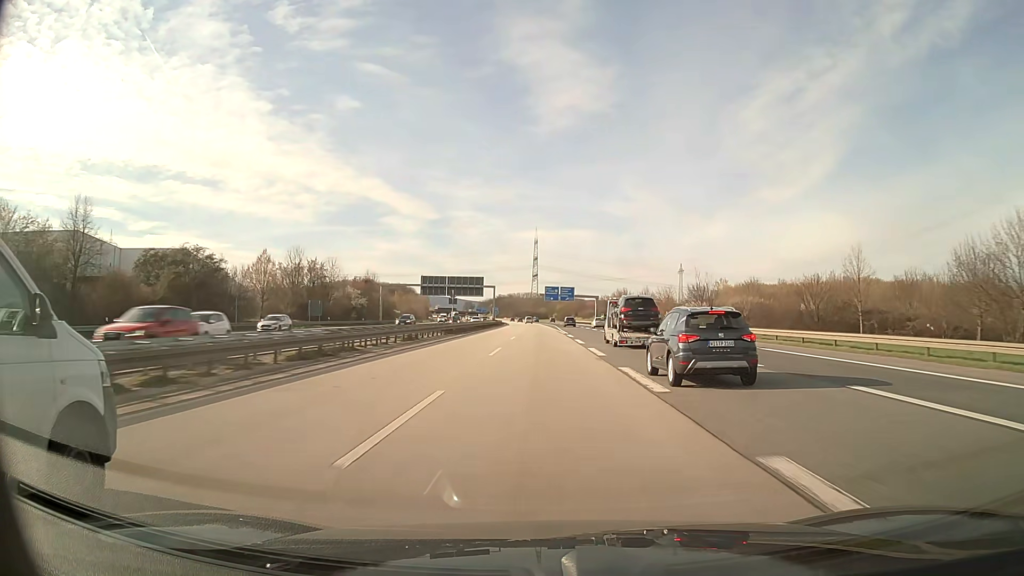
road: motorway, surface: asphalt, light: Day
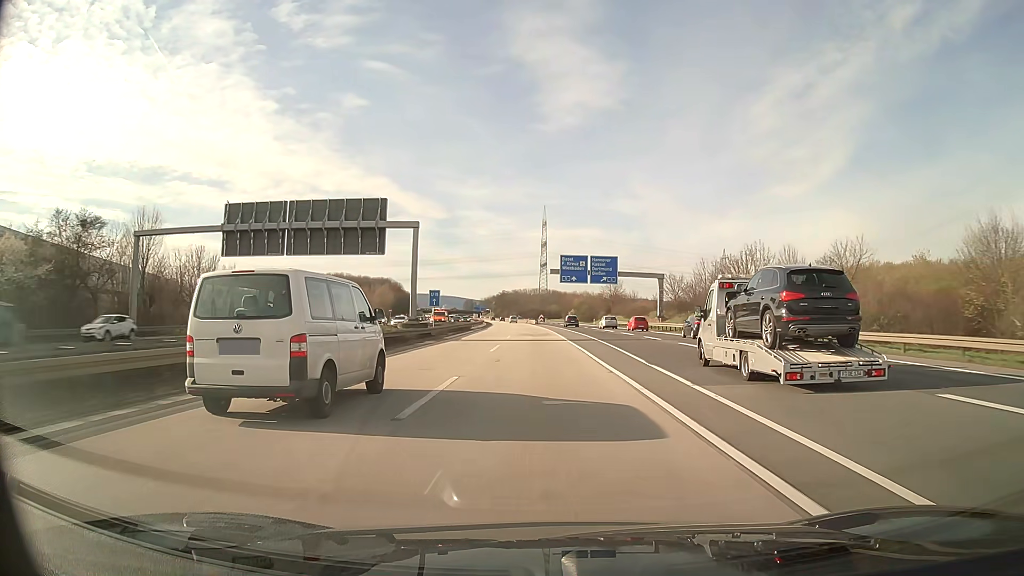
(-0.3, +86.5) m; -1°
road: motorway_link
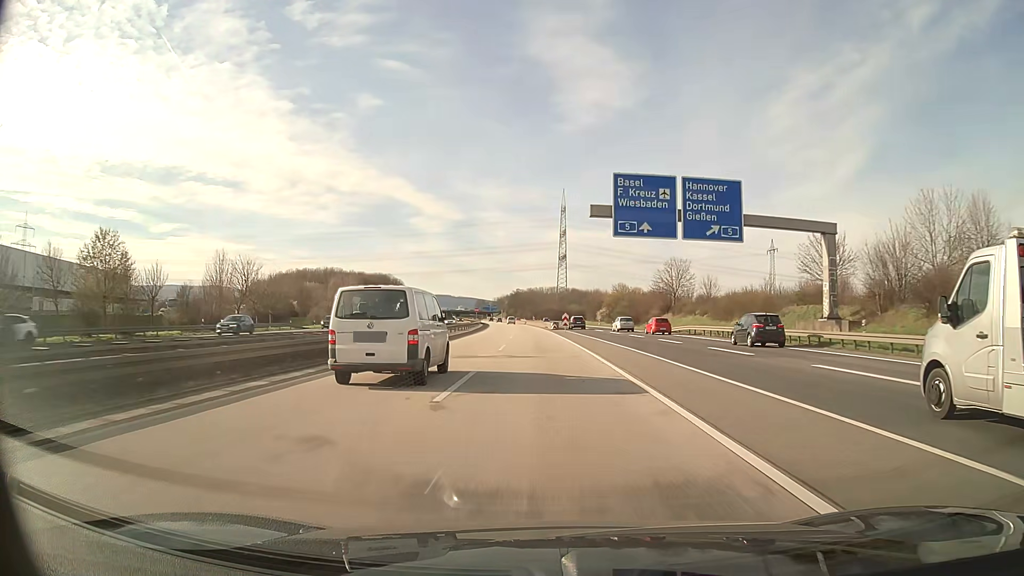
(-0.7, +52.2) m; -1°
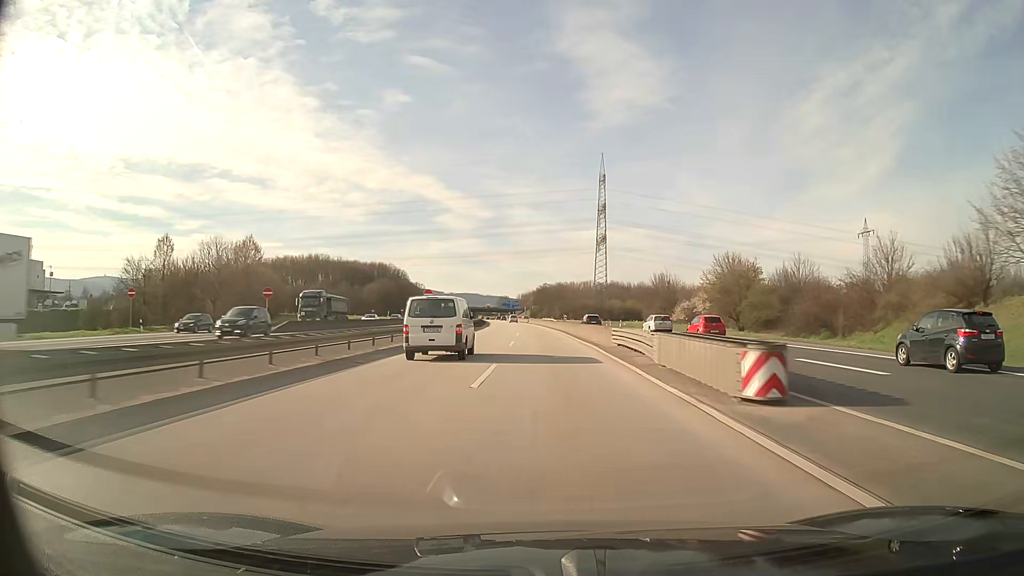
(-1.5, +69.6) m; -2°
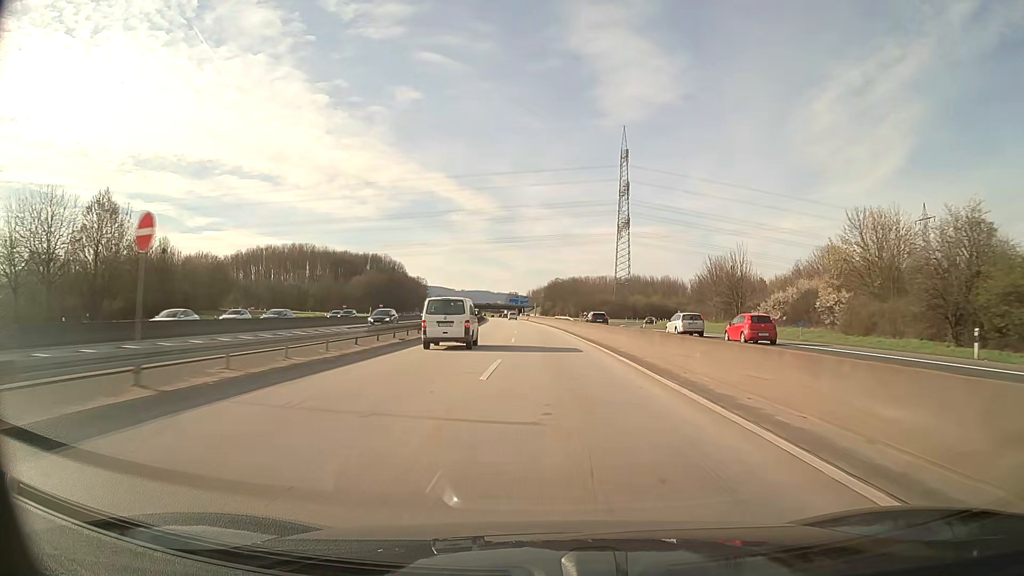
(-0.3, +34.8) m; -1°
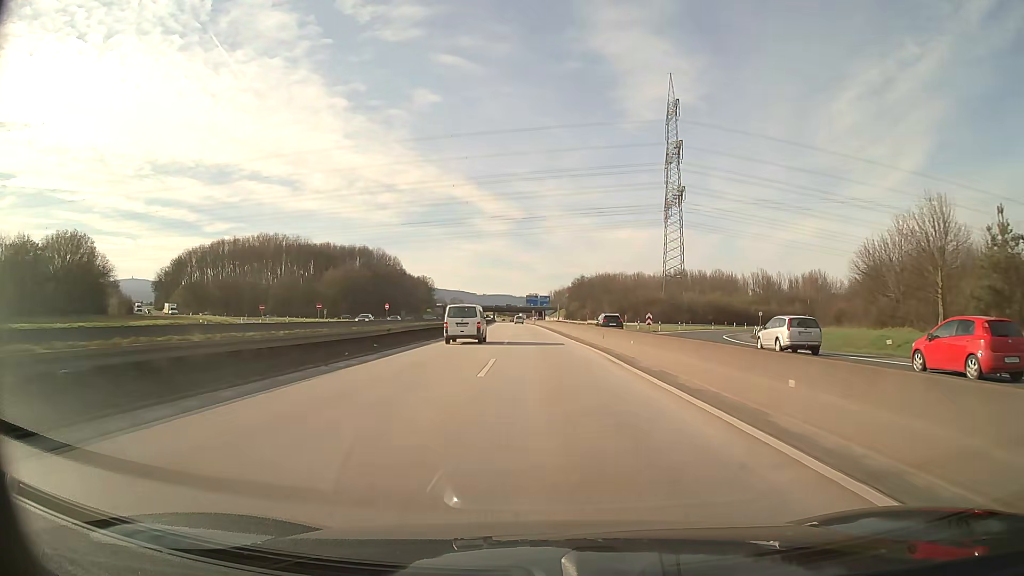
(-0.9, +52.2) m; -2°
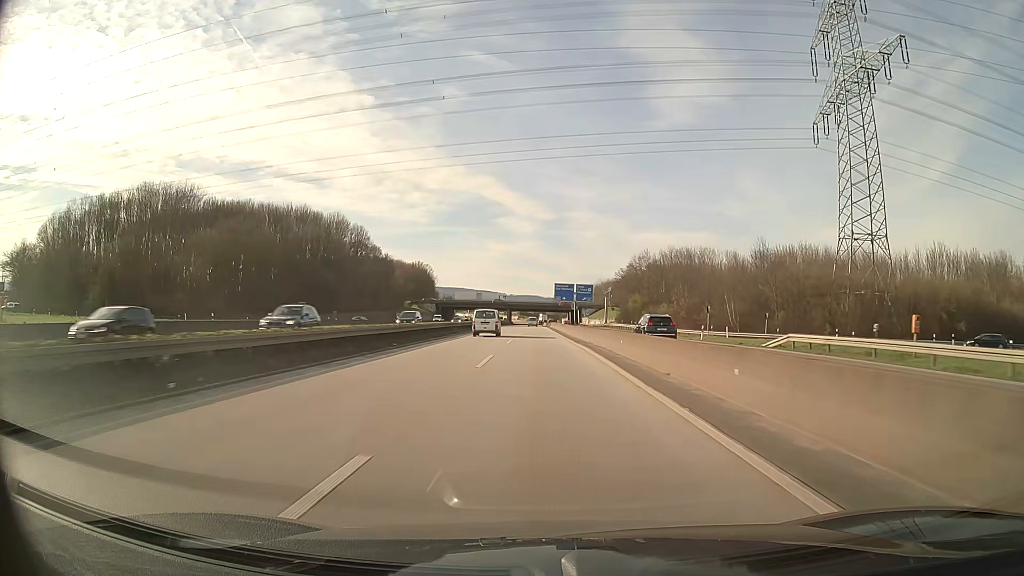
(-2.2, +87.0) m; -2°
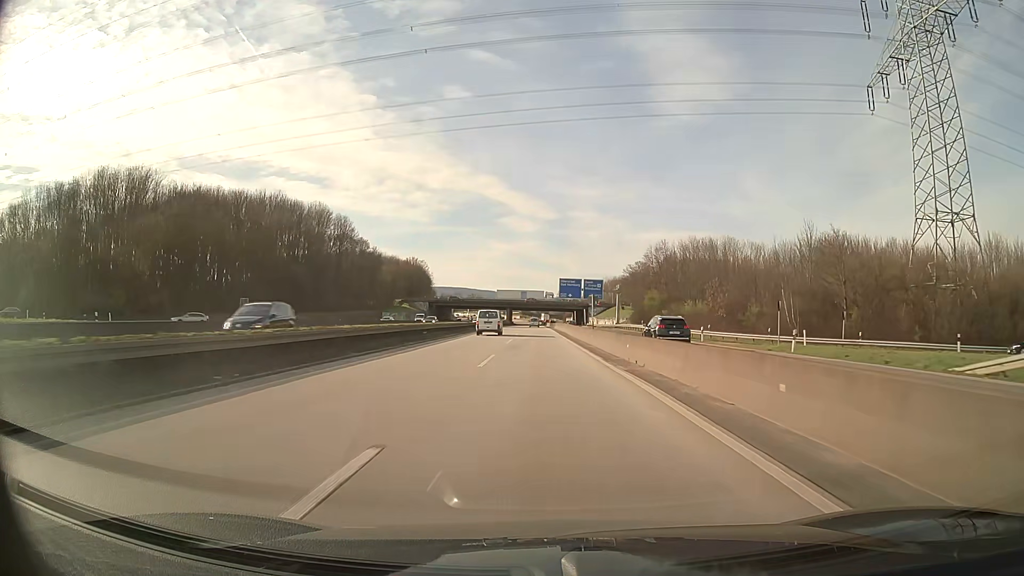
(0.0, +17.4) m; 0°
(0, +10) (0, +20) (0, +30) (0, +40) (0, +50) (0, +60) (0, +70) (-1, +80) (-1, +90) (-1, +100) m
